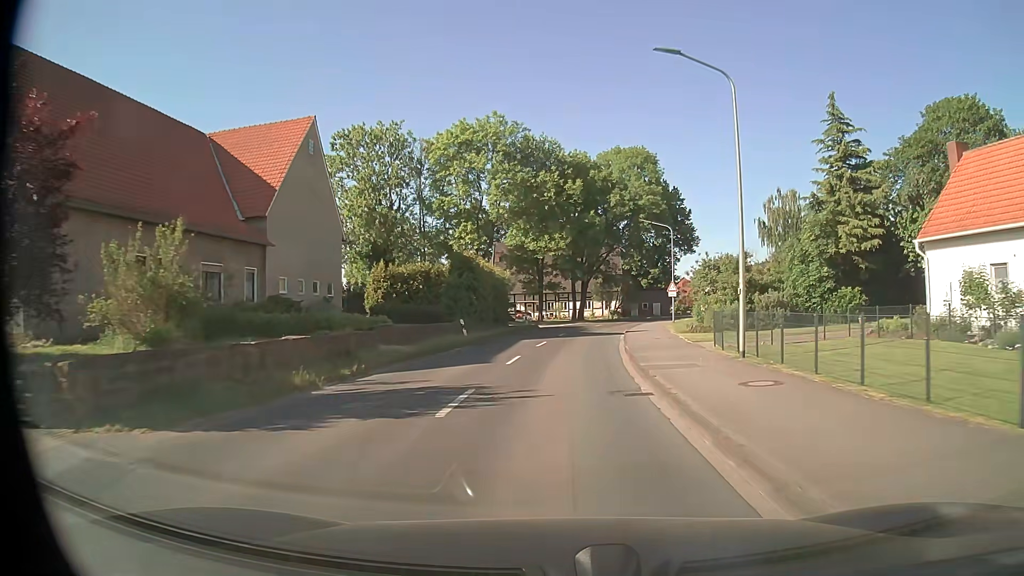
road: secondary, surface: asphalt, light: Day
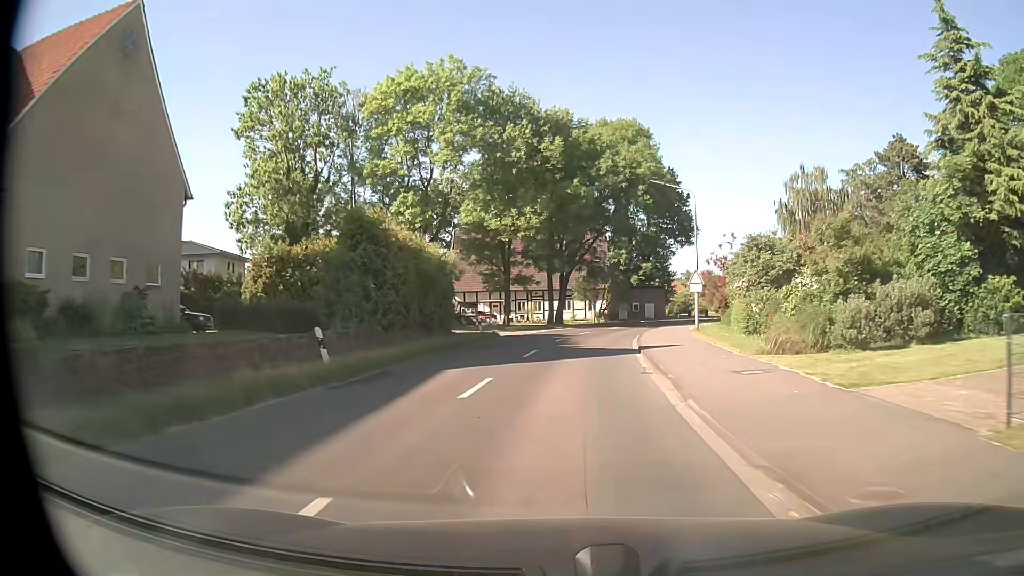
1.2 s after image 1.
(+0.2, +16.0) m; +2°
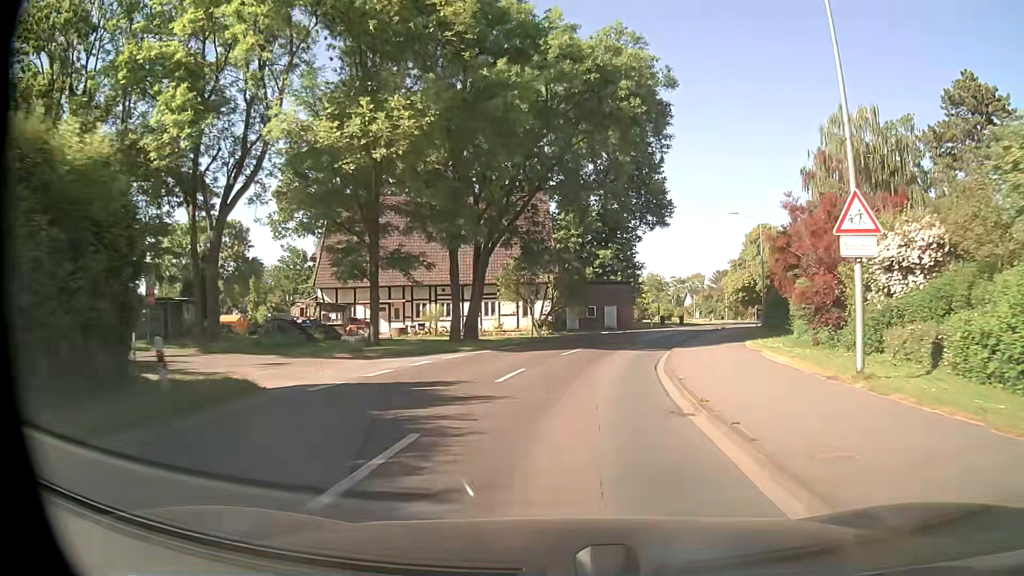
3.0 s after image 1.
(+1.1, +23.8) m; +6°
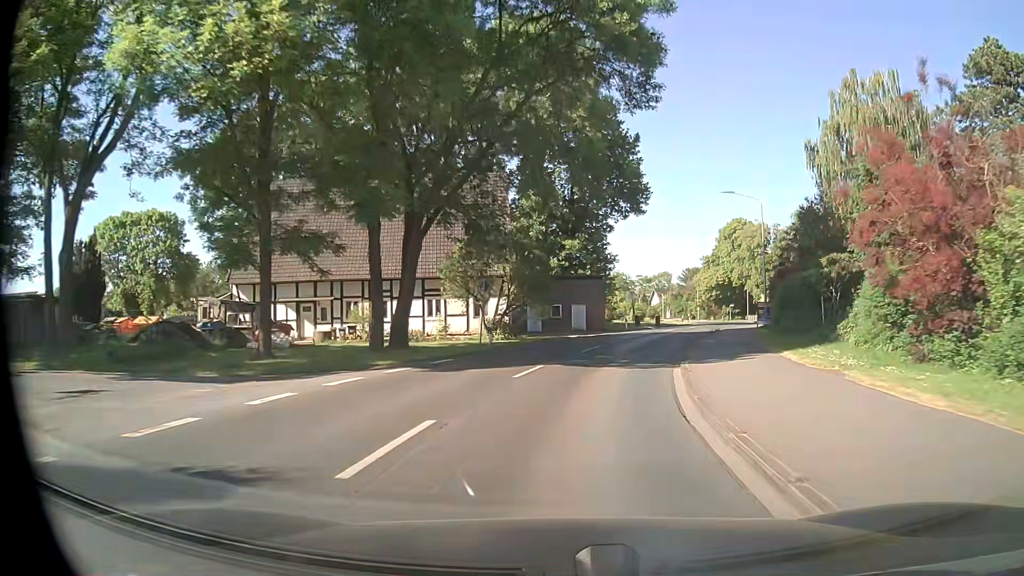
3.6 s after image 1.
(+0.2, +7.9) m; +3°
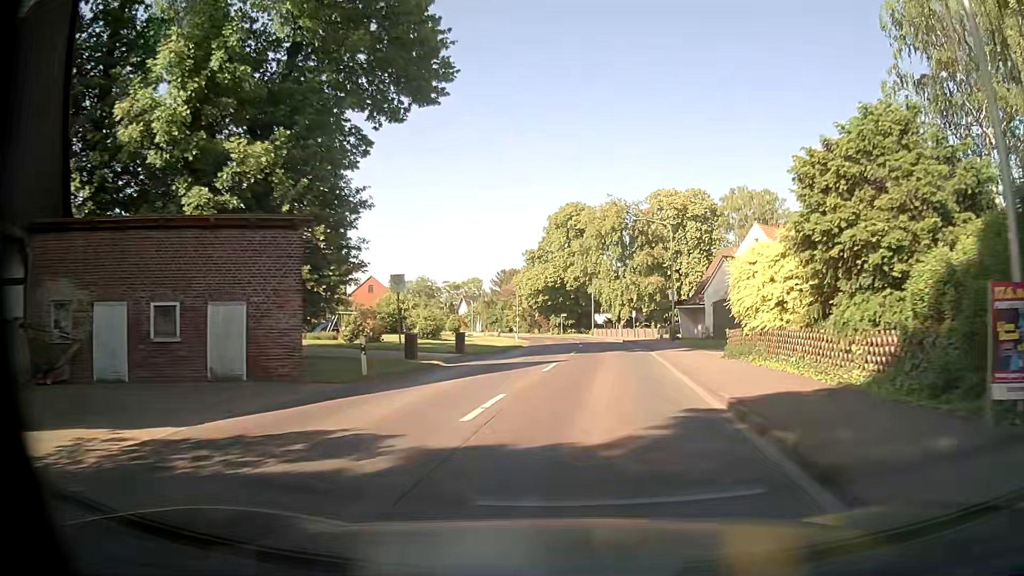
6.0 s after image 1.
(+4.5, +31.1) m; +16°
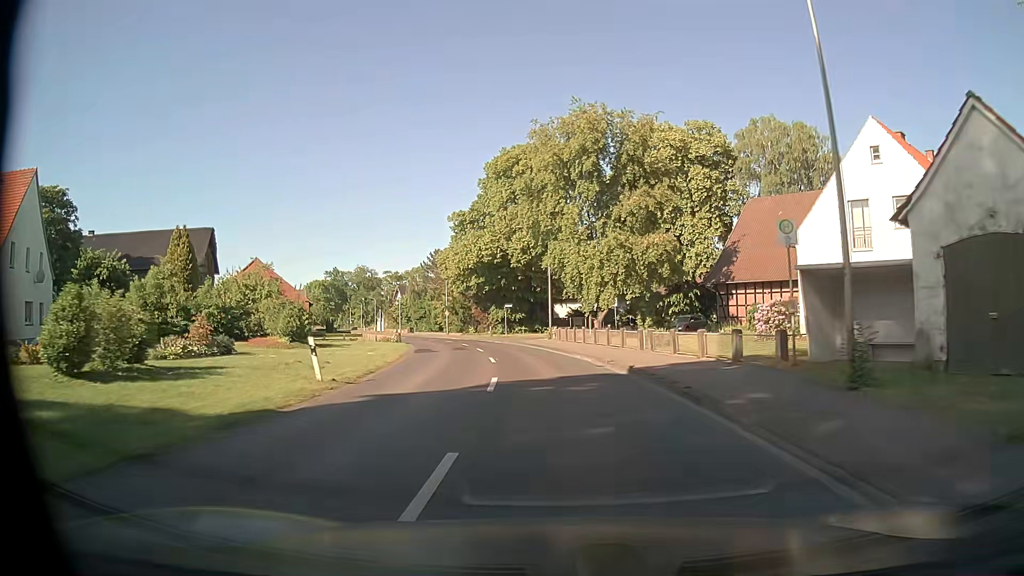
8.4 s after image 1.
(+1.9, +31.6) m; +4°
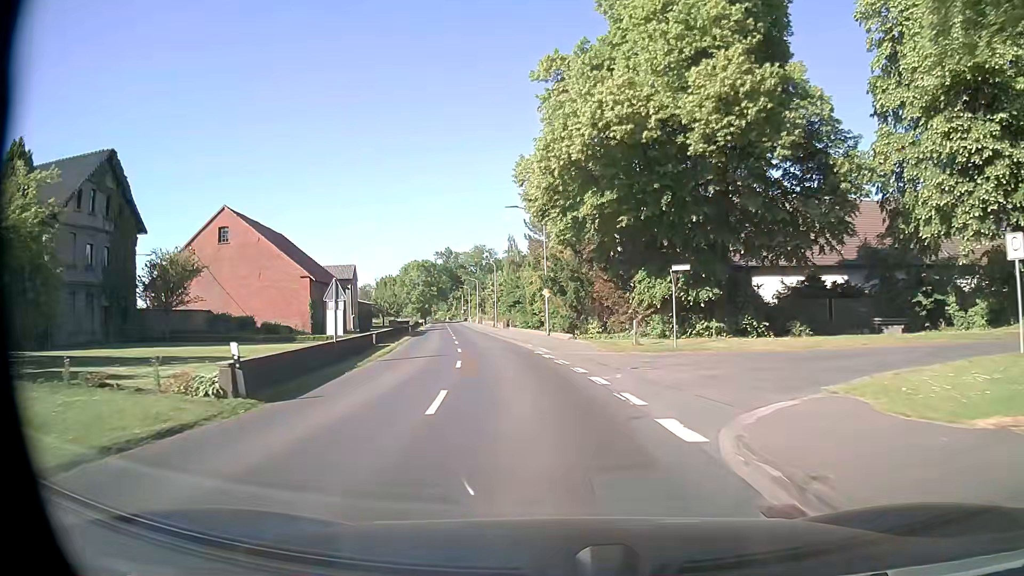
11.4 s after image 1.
(-4.1, +39.8) m; -13°
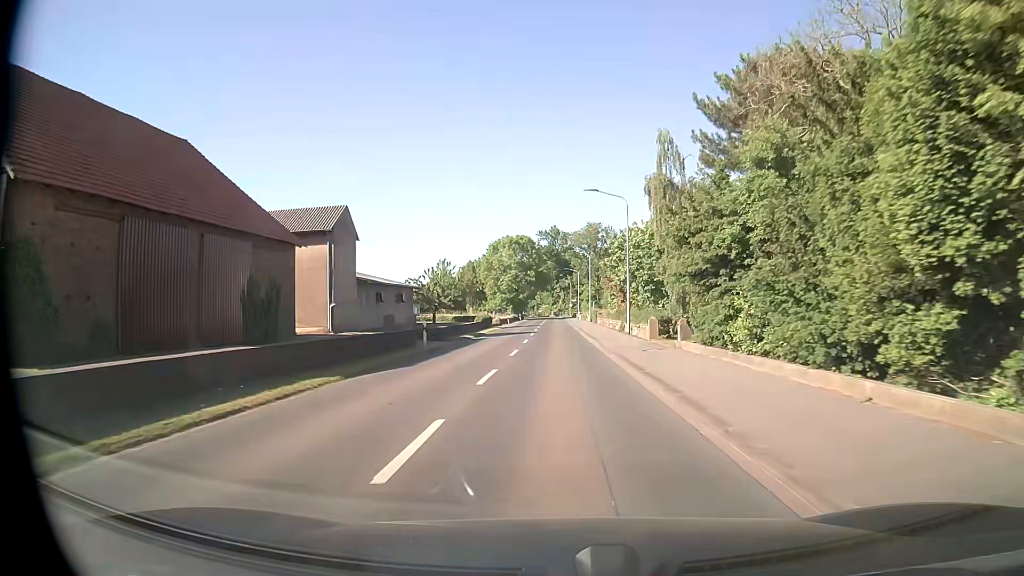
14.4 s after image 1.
(-4.2, +39.7) m; -9°
(0, +10) (0, +20) (0, +30) (0, +40) (0, +50) (0, +60) (0, +70) (-1, +80) (-1, +90) (-1, +100) m
